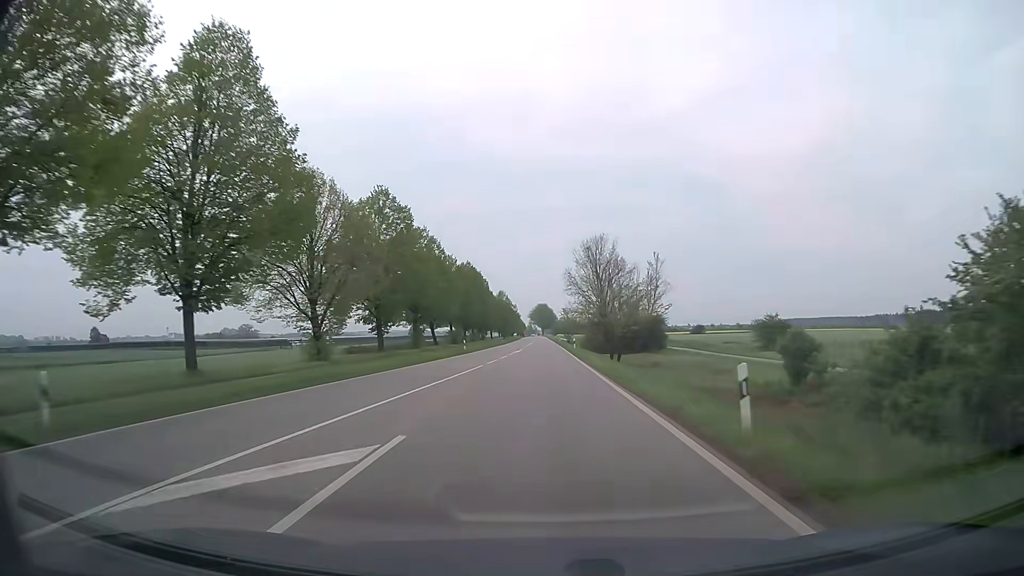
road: secondary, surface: asphalt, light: Day
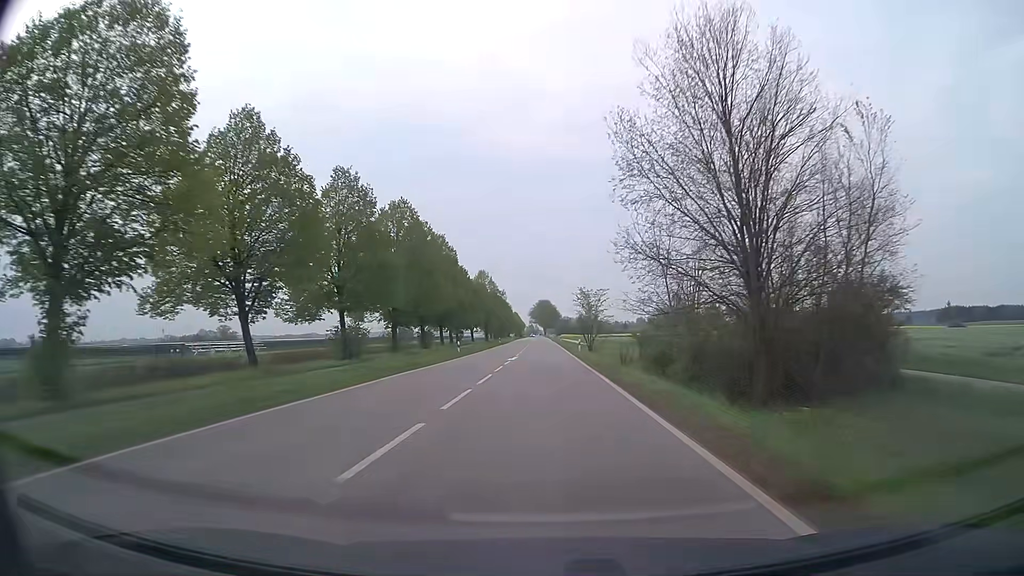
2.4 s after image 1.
(0.0, +54.9) m; 0°
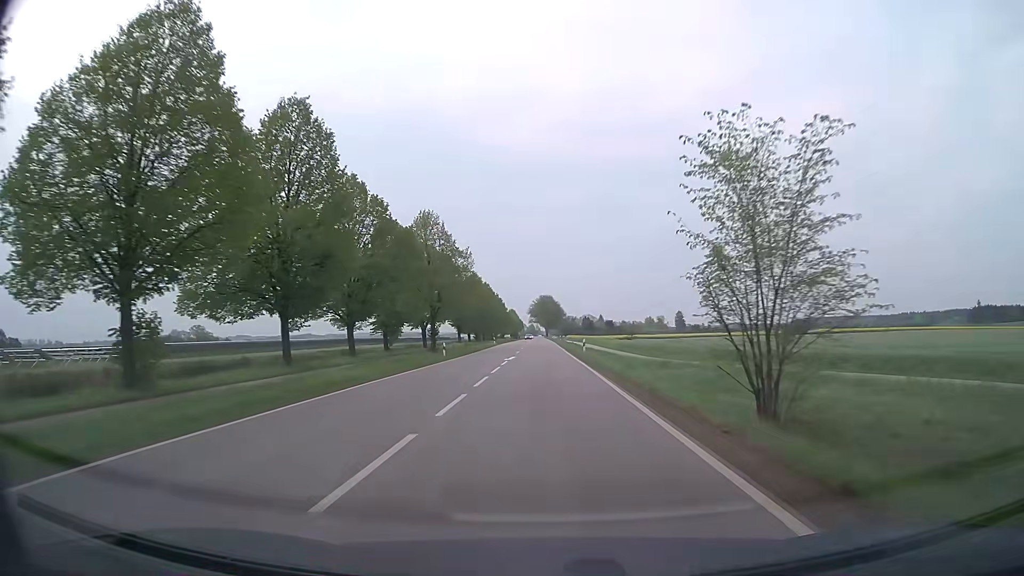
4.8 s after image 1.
(+0.1, +55.2) m; 0°
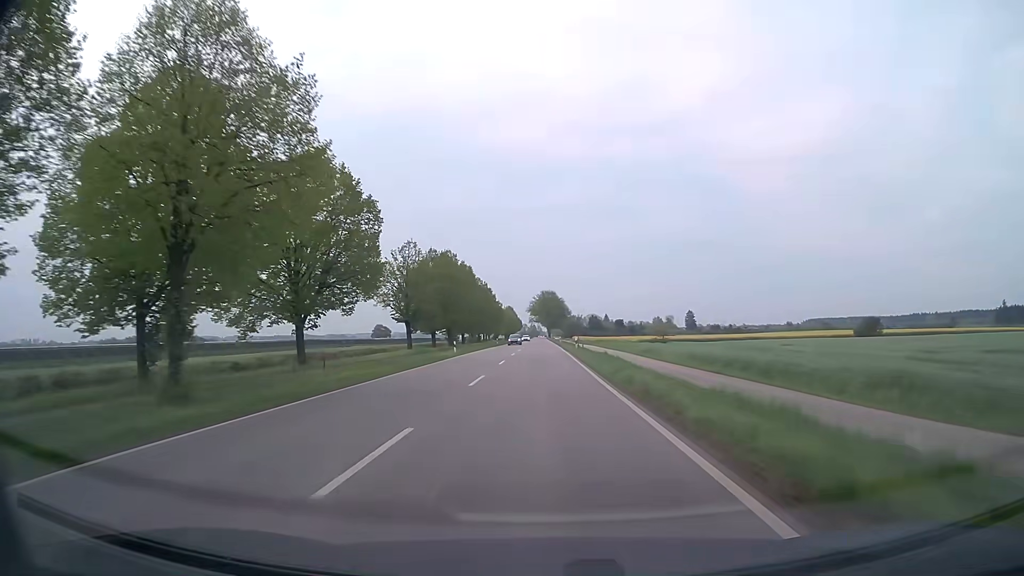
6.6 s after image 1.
(-0.1, +41.7) m; 0°
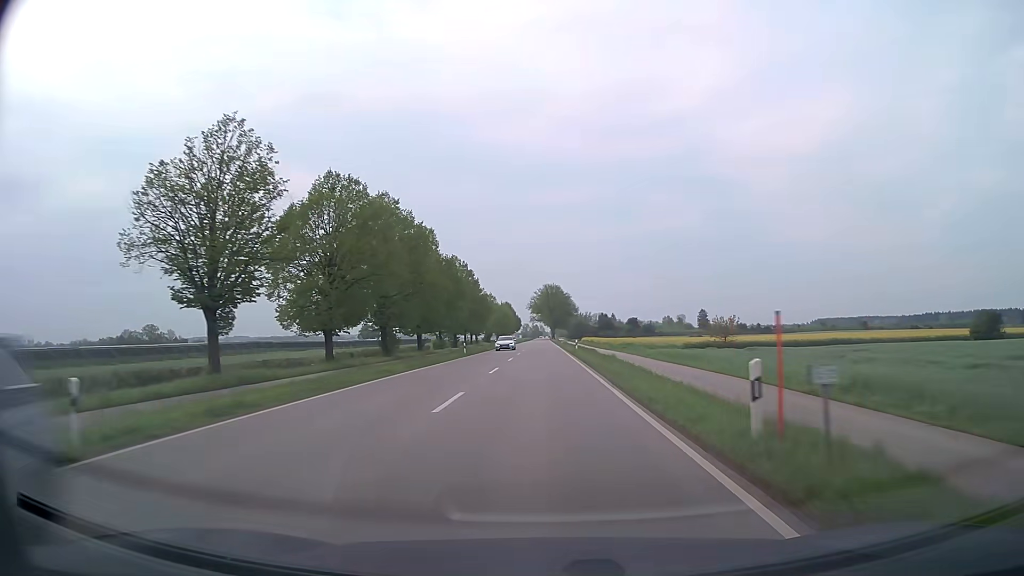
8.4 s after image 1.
(0.0, +41.9) m; 0°
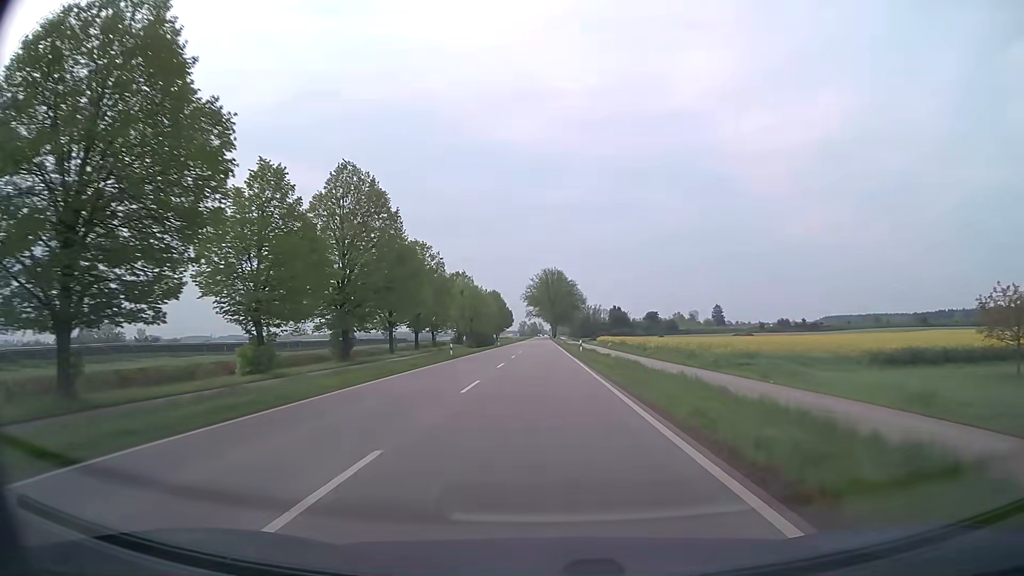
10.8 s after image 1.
(0.0, +56.2) m; 0°
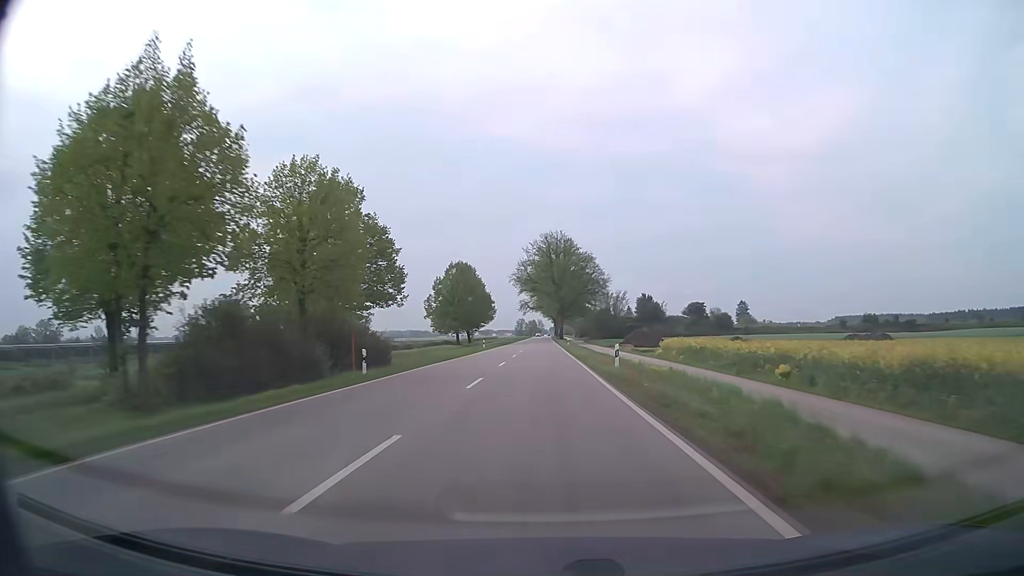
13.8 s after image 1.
(-0.1, +71.0) m; 0°
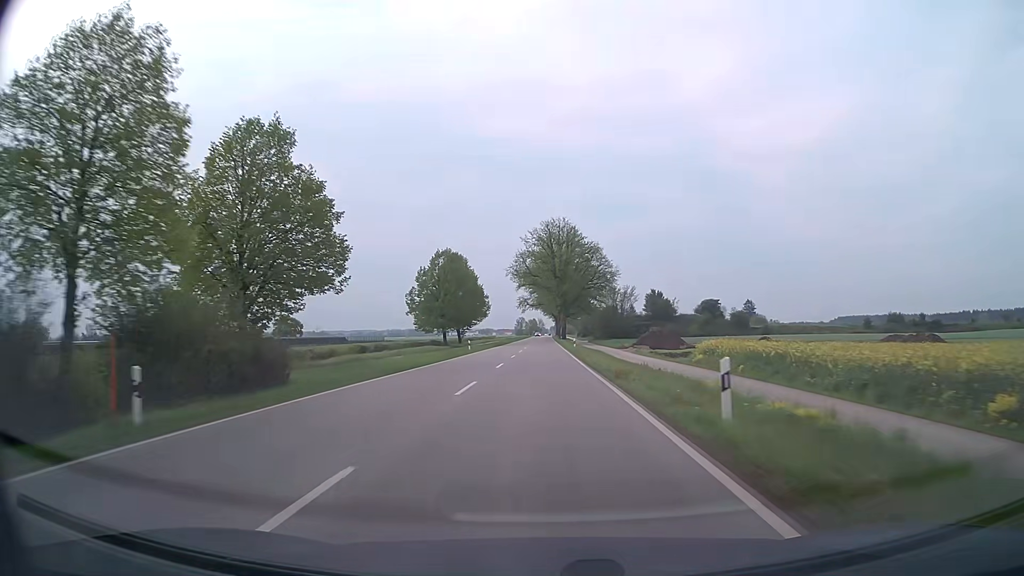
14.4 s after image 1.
(0.0, +14.3) m; 0°
(0, +10) (0, +20) (0, +30) (0, +40) (0, +50) (0, +60) (0, +70) (0, +80) (0, +90) (0, +100) m
